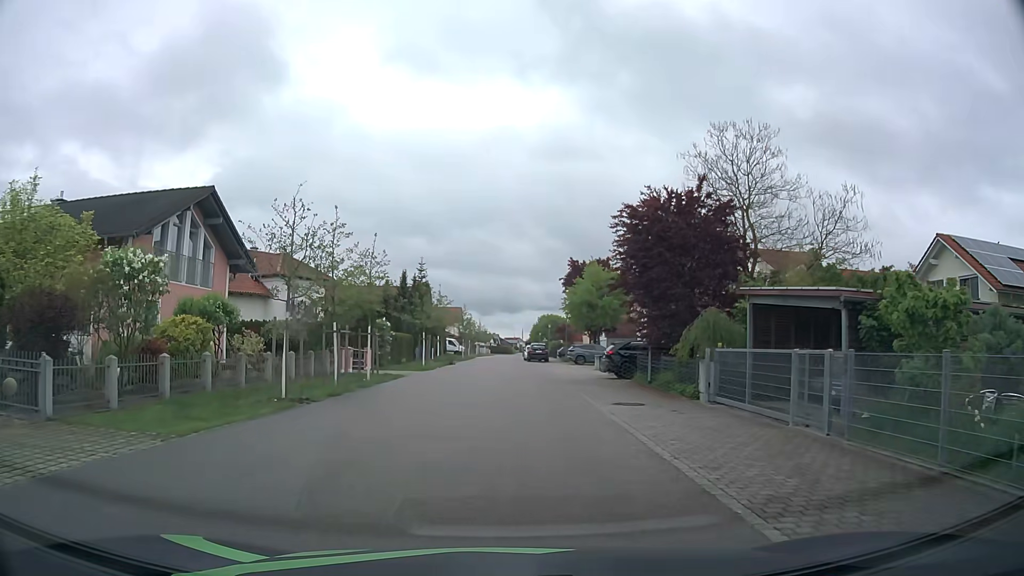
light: Day
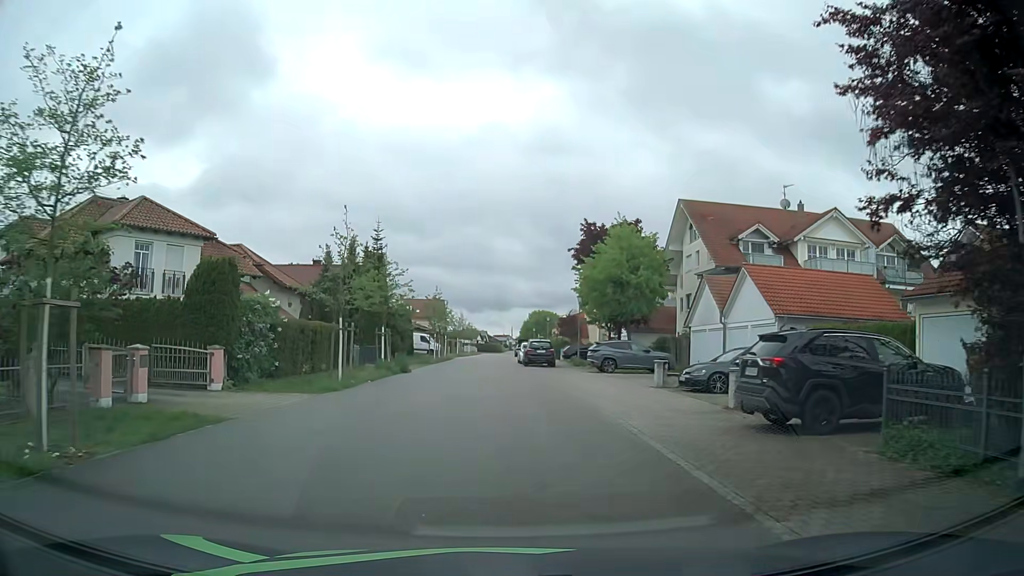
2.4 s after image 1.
(+0.2, +19.0) m; +1°
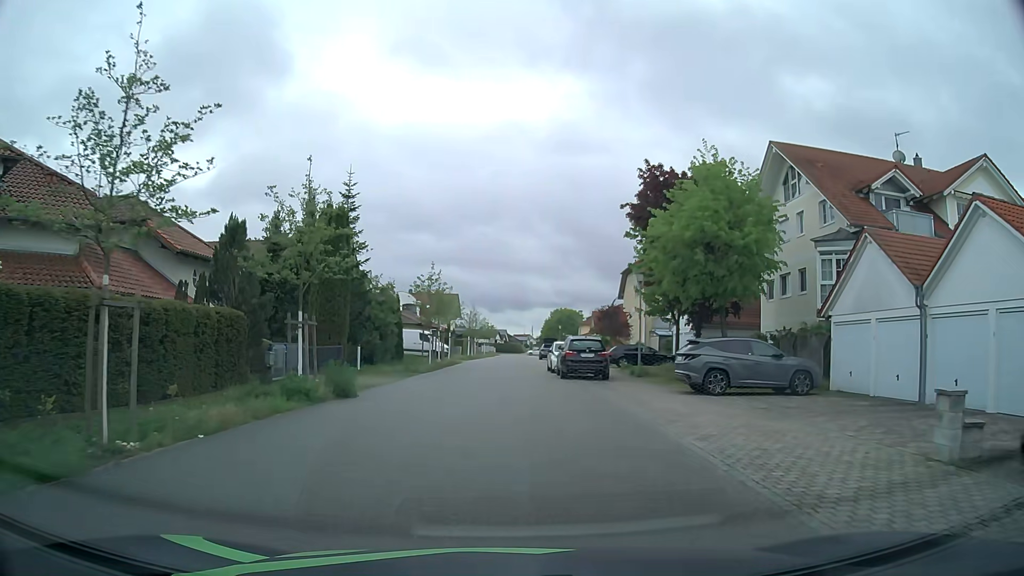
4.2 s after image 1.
(-0.1, +14.8) m; -1°
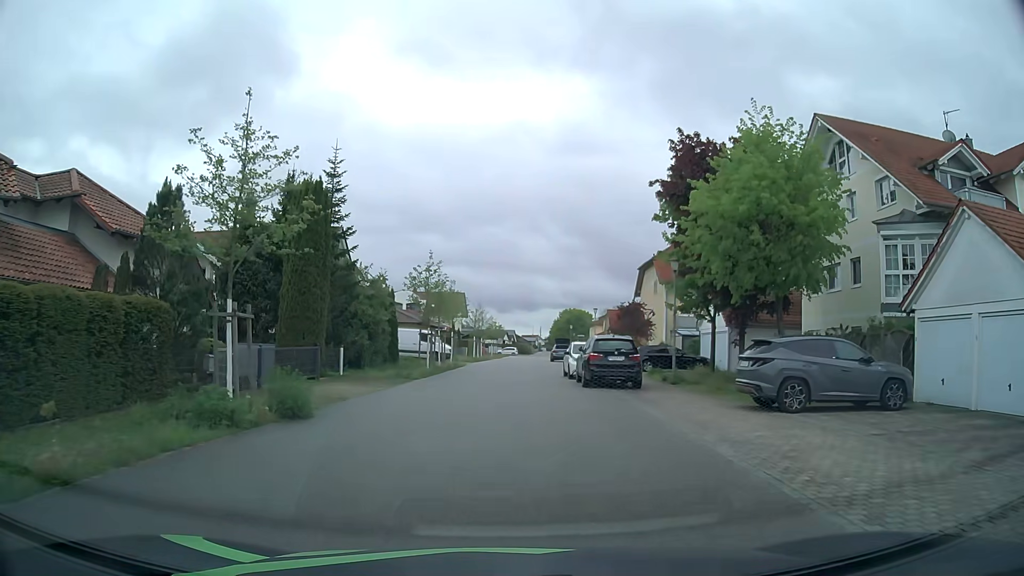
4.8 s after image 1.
(0.0, +4.8) m; -1°
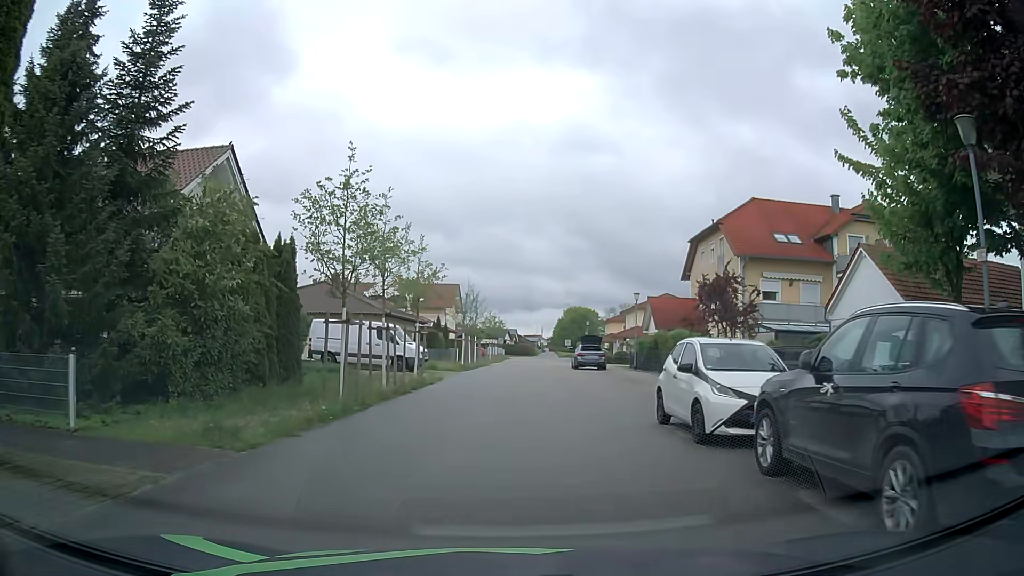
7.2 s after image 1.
(-0.1, +17.4) m; 0°
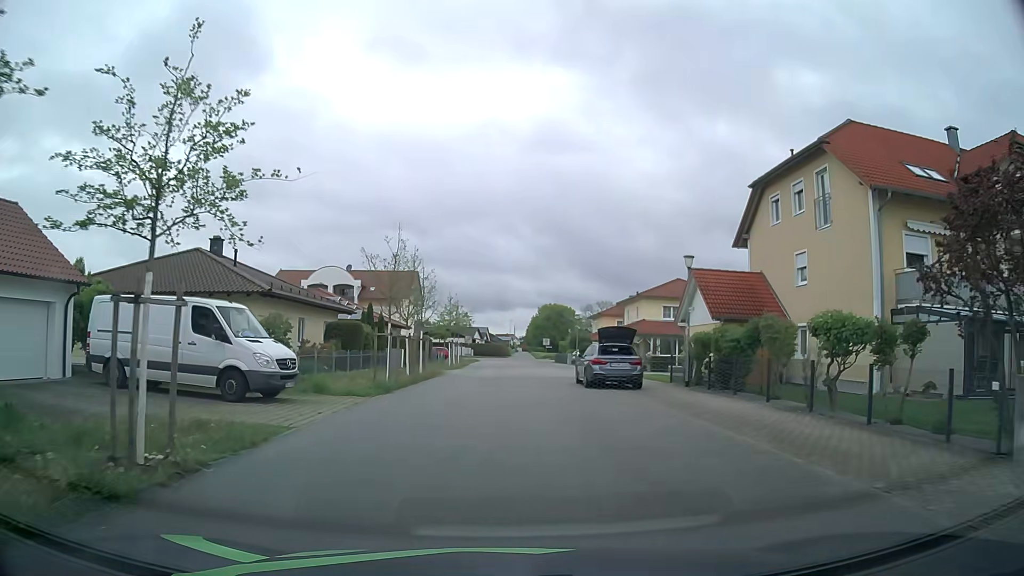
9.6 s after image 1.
(+0.4, +17.3) m; +3°
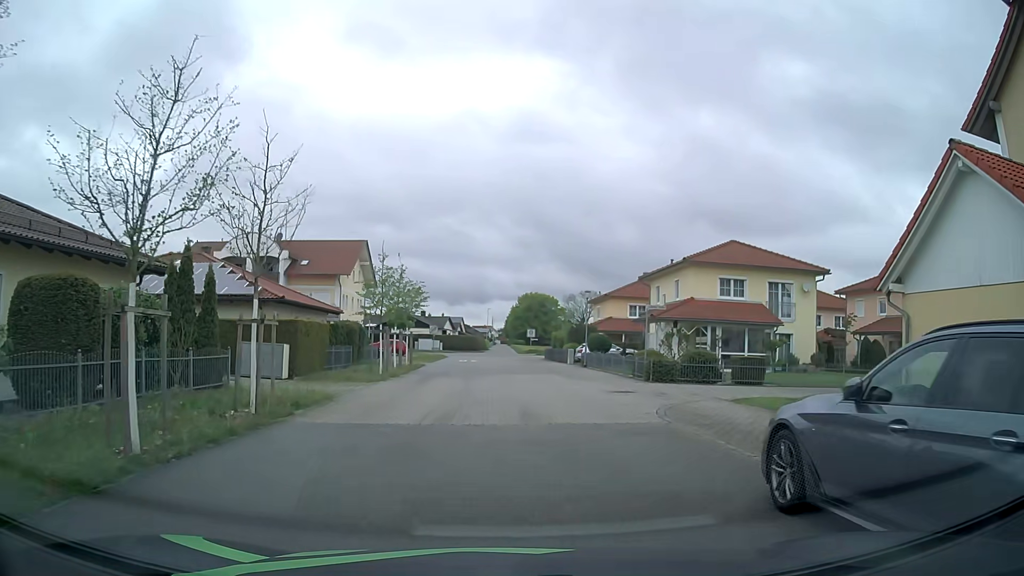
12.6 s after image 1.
(+0.2, +19.8) m; +2°
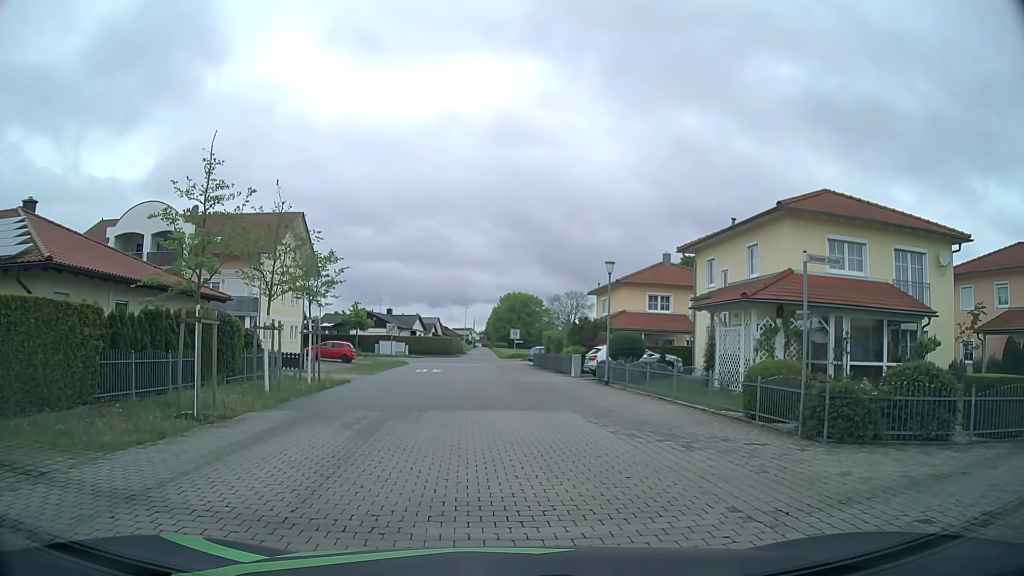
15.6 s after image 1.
(+0.4, +15.4) m; +2°
(0, +10) (0, +20) (-1, +30) (-2, +40) (-2, +50) (-2, +60) (-8, +68) (-18, +68) (-28, +67) (-38, +66) m
